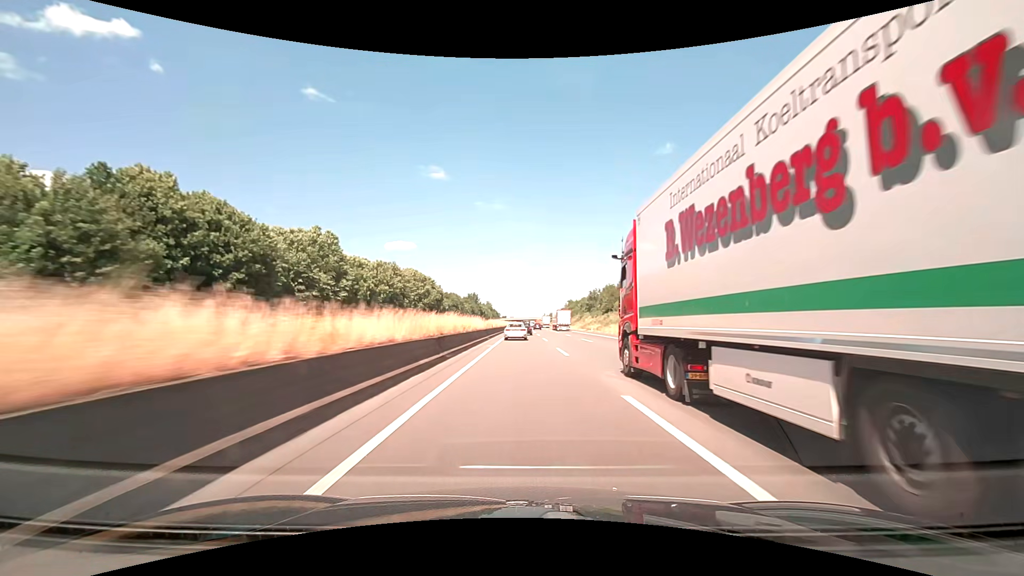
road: motorway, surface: asphalt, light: Day
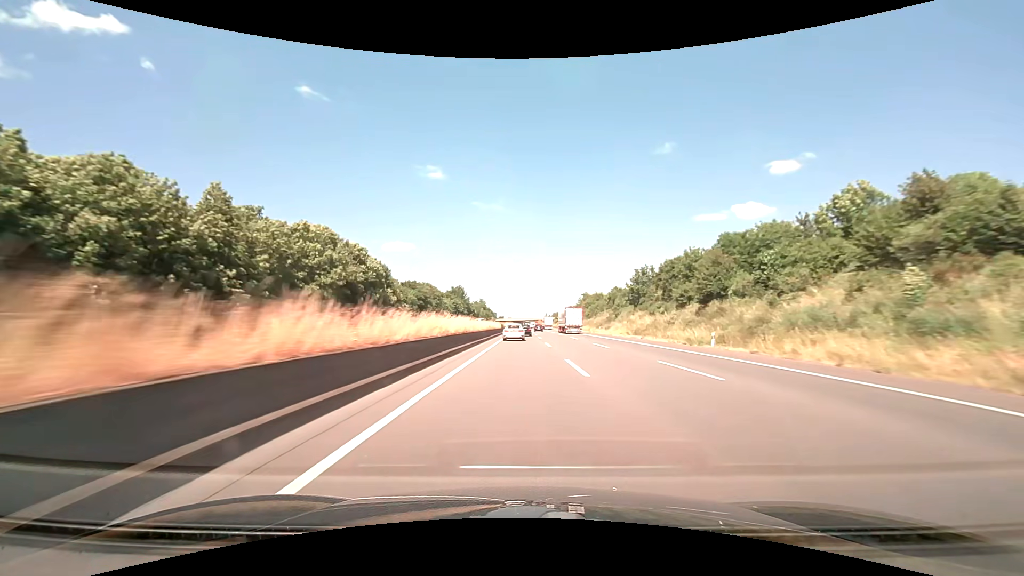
(+0.1, +61.8) m; 0°
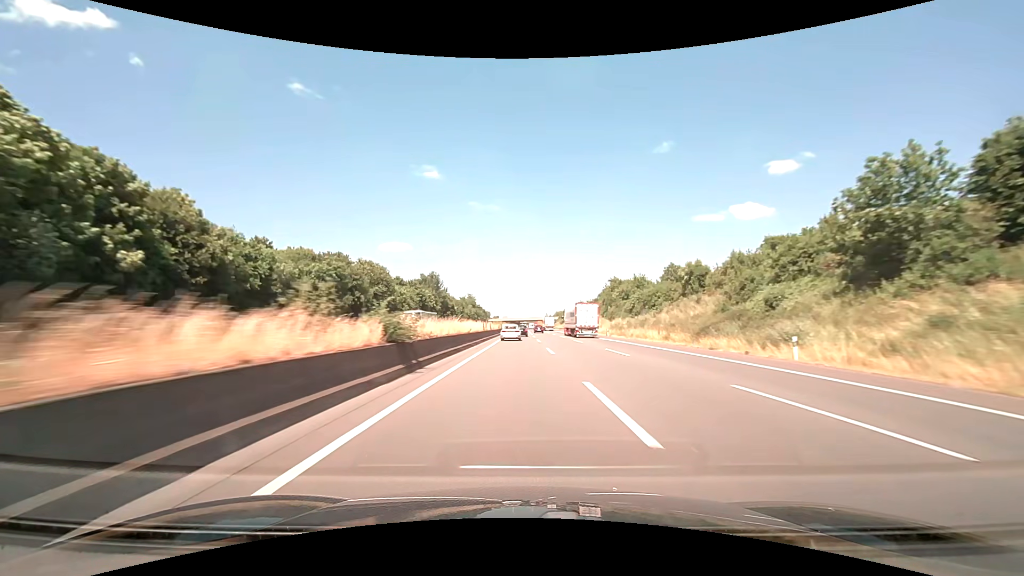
(+0.2, +61.4) m; 0°
(0, +10) (0, +20) (0, +30) (0, +40) (0, +50) (0, +60) (0, +70) (0, +80) (0, +90) (0, +100) m
